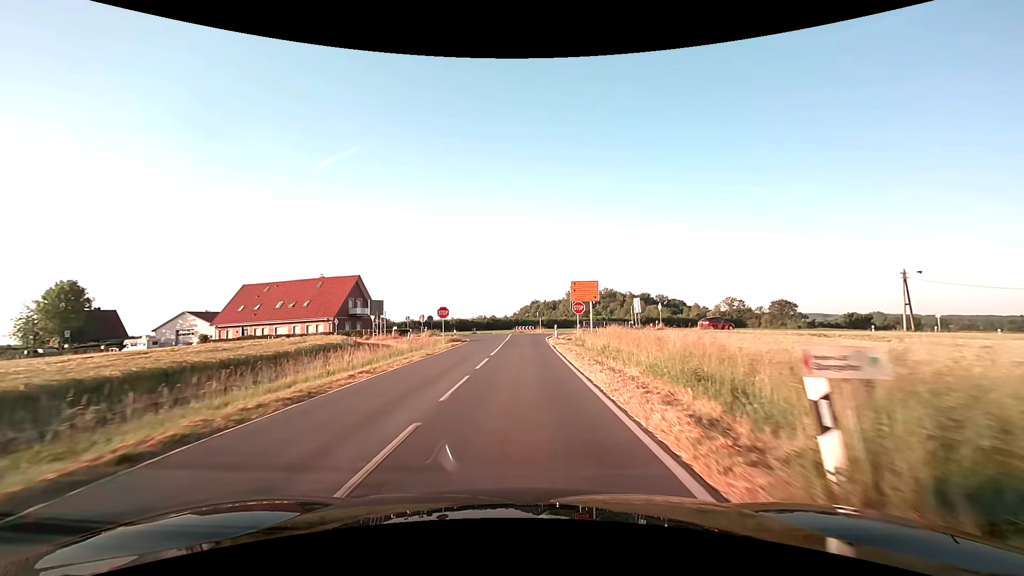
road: secondary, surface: asphalt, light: Day
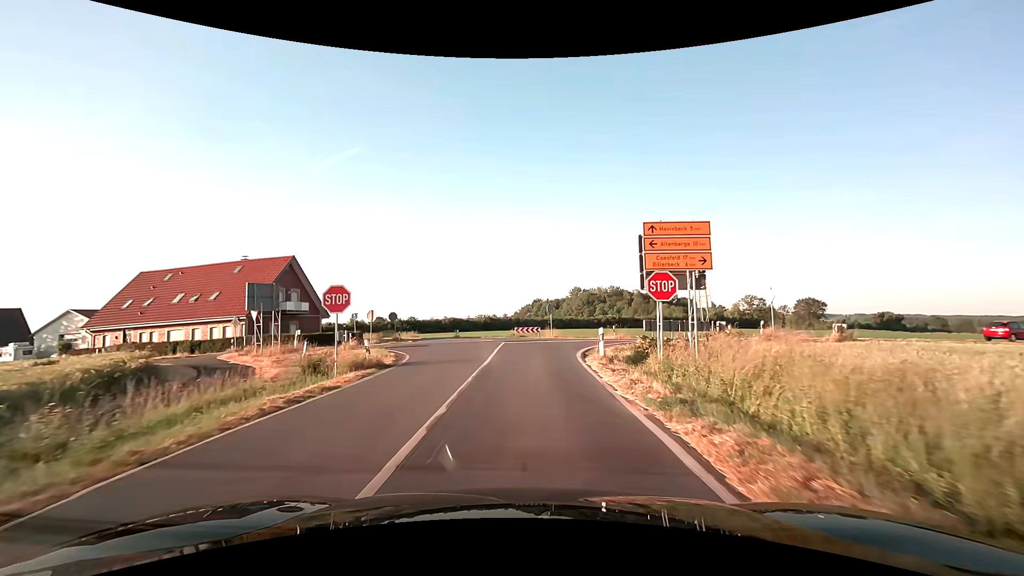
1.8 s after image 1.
(0.0, +21.6) m; 0°
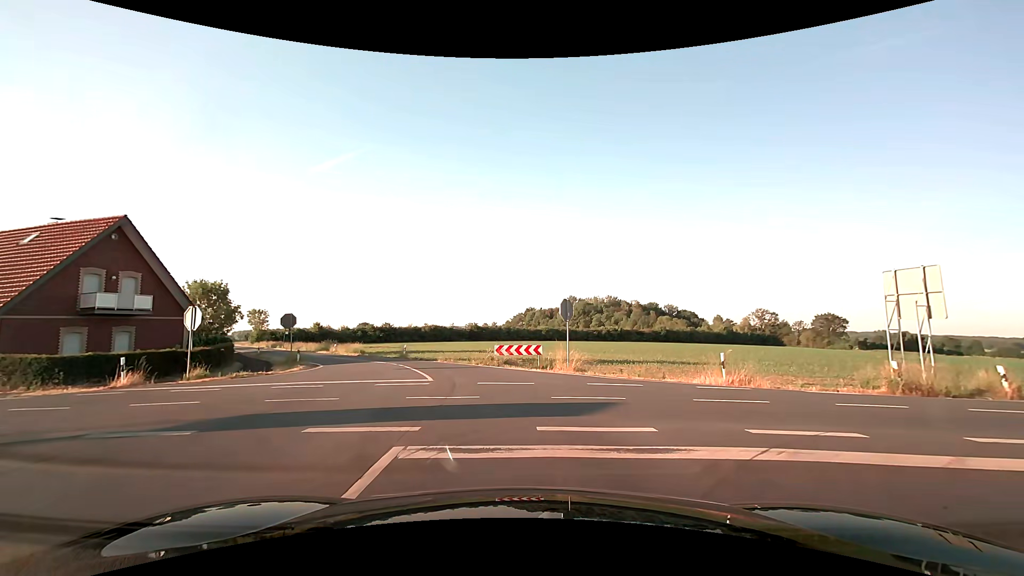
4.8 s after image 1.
(+0.1, +20.7) m; +1°
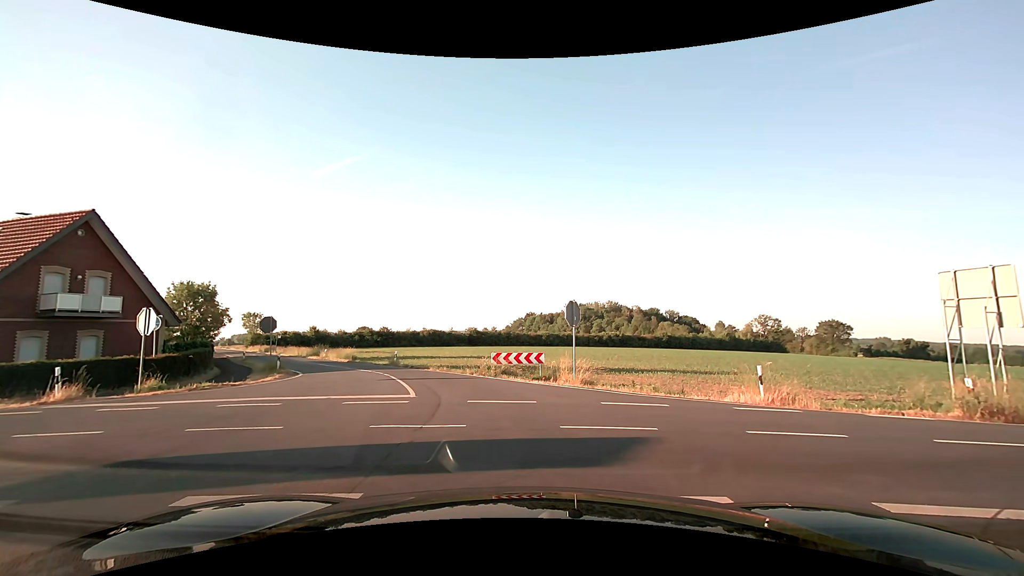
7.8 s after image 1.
(0.0, +2.4) m; -1°
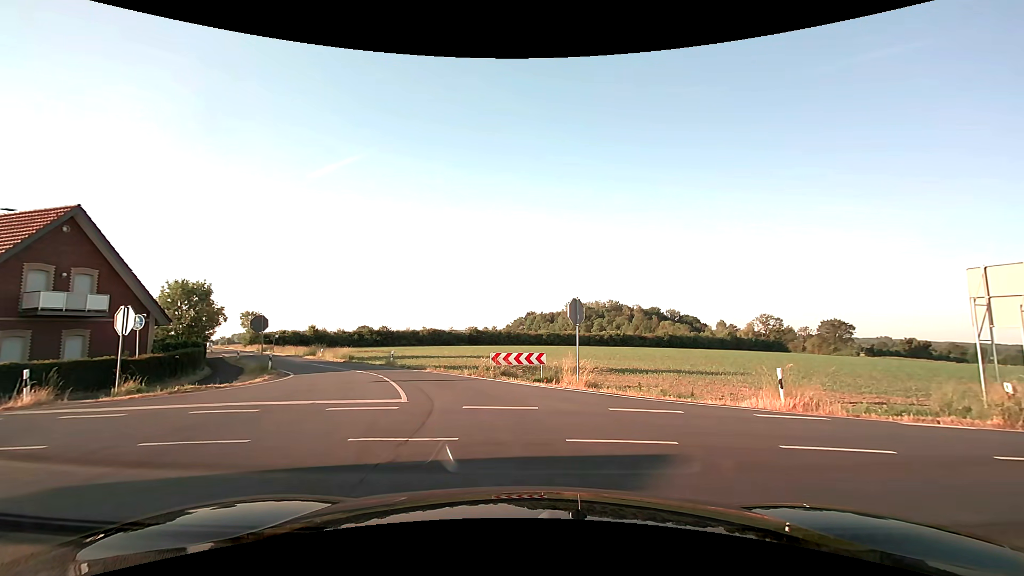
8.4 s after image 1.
(0.0, +1.1) m; 0°
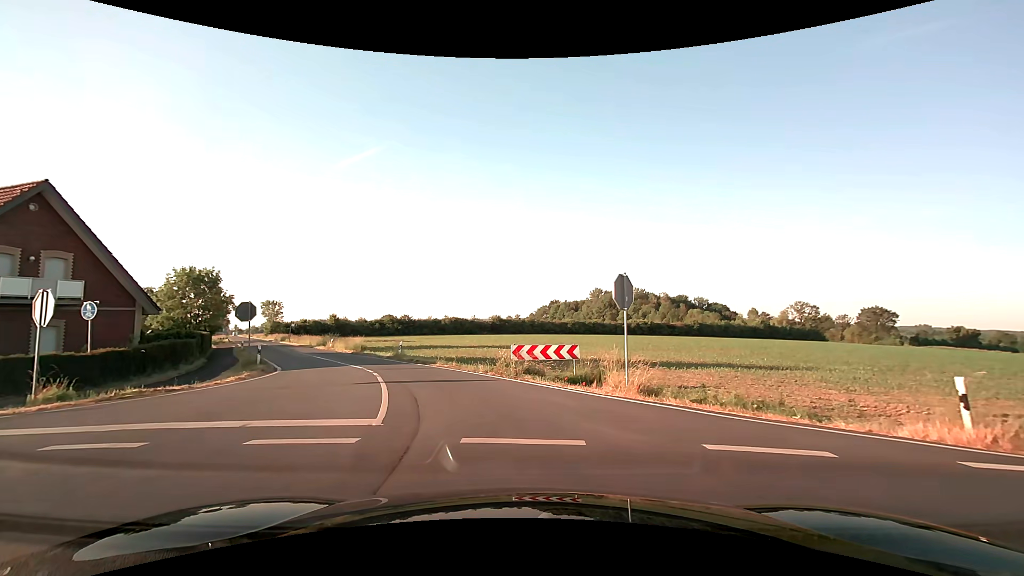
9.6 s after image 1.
(0.0, +4.5) m; -2°
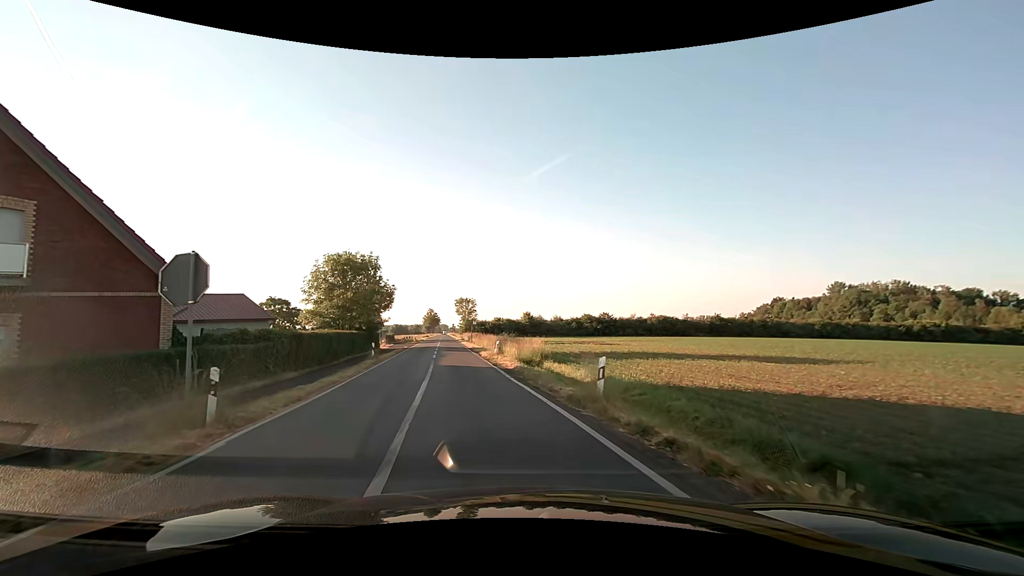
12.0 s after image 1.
(-3.9, +18.5) m; -23°
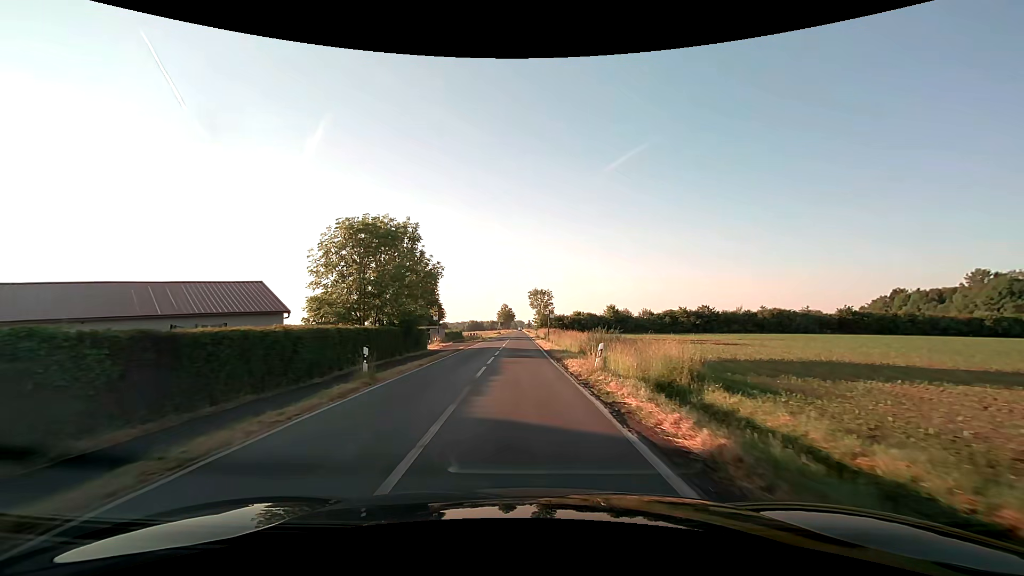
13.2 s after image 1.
(-1.3, +14.5) m; -9°
(0, +10) (0, +20) (0, +30) (0, +40) (-1, +50) (-1, +60) (-1, +70) (-1, +80) (-1, +90) (-1, +100) m
